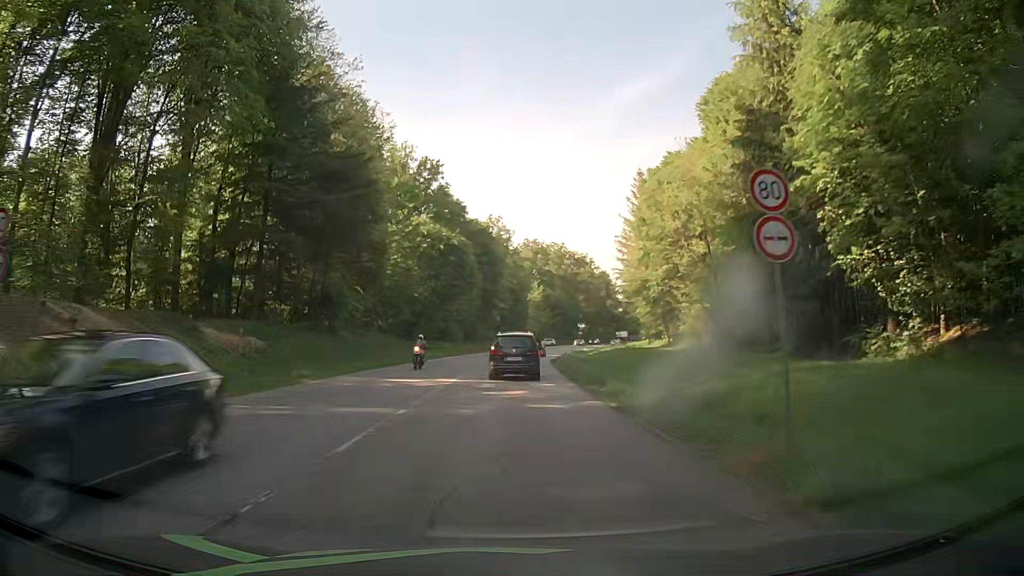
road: secondary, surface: asphalt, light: Day
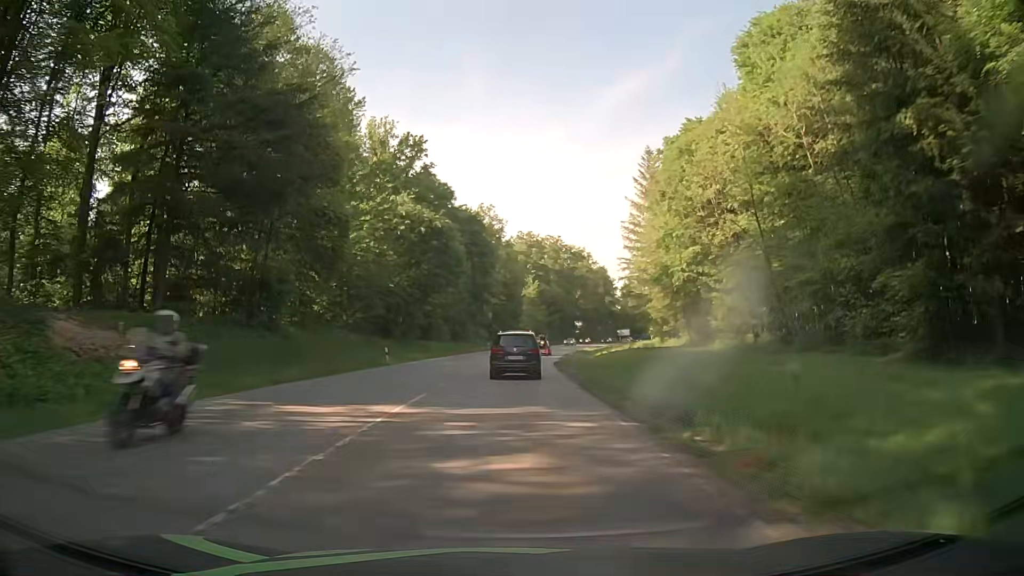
(0.0, +11.1) m; +1°
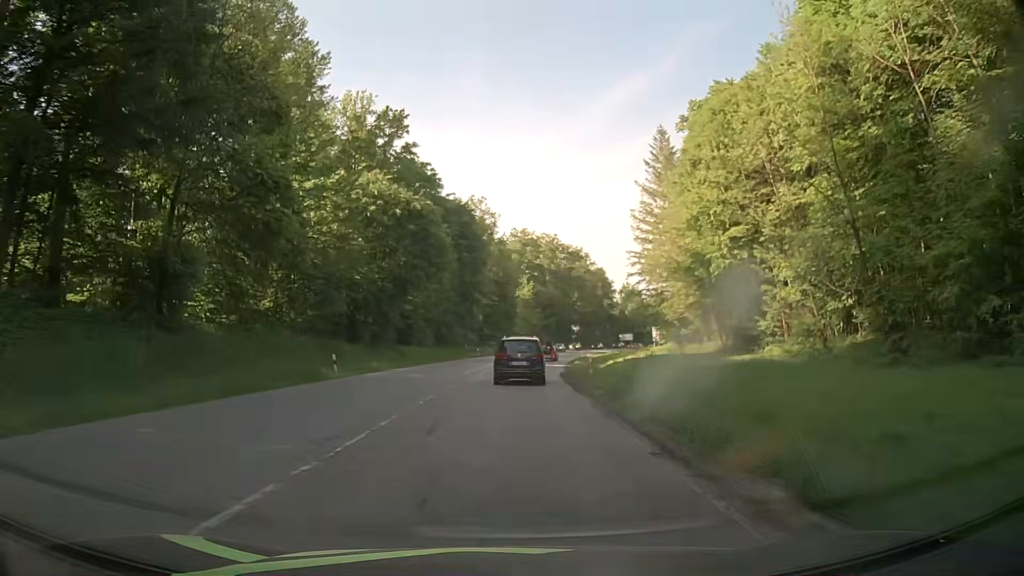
(0.0, +11.1) m; +1°
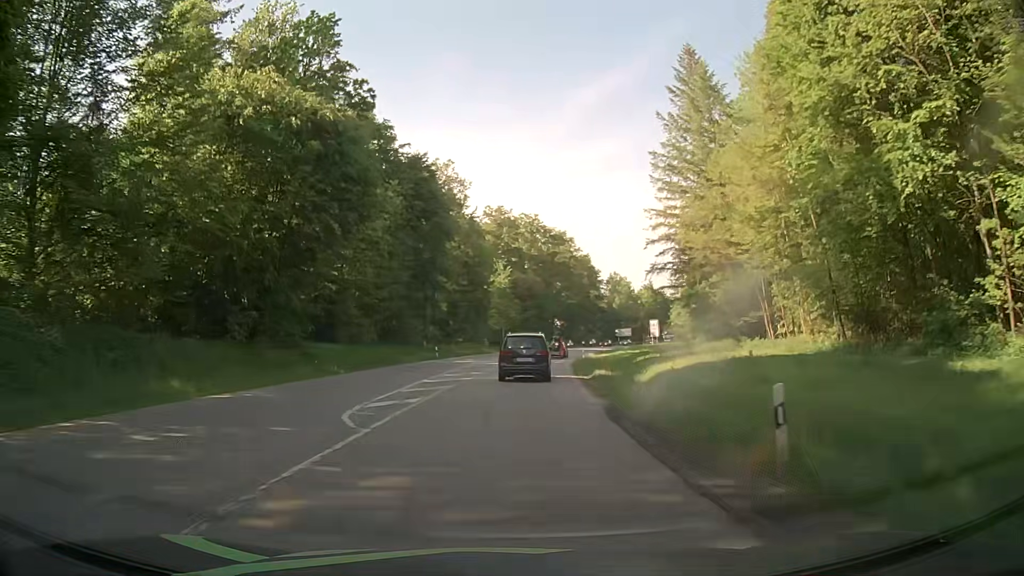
(+0.2, +22.3) m; +2°
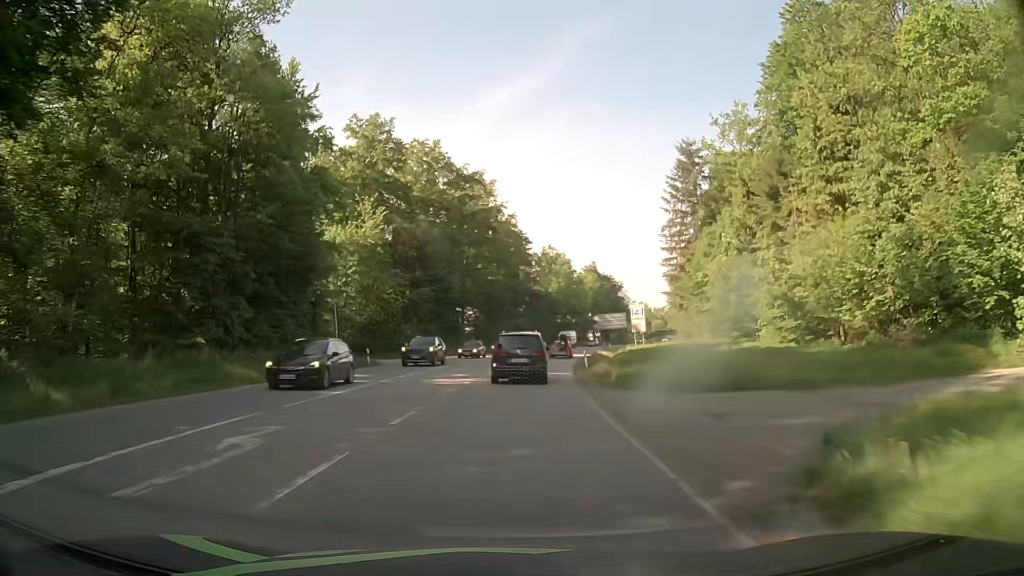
(+3.3, +55.0) m; +7°
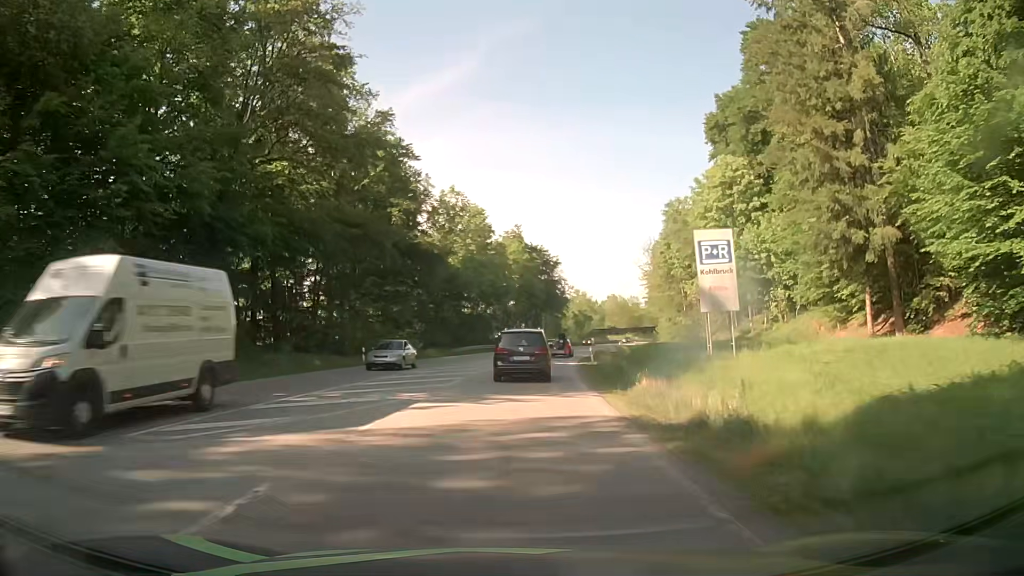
(+3.6, +52.1) m; +8°
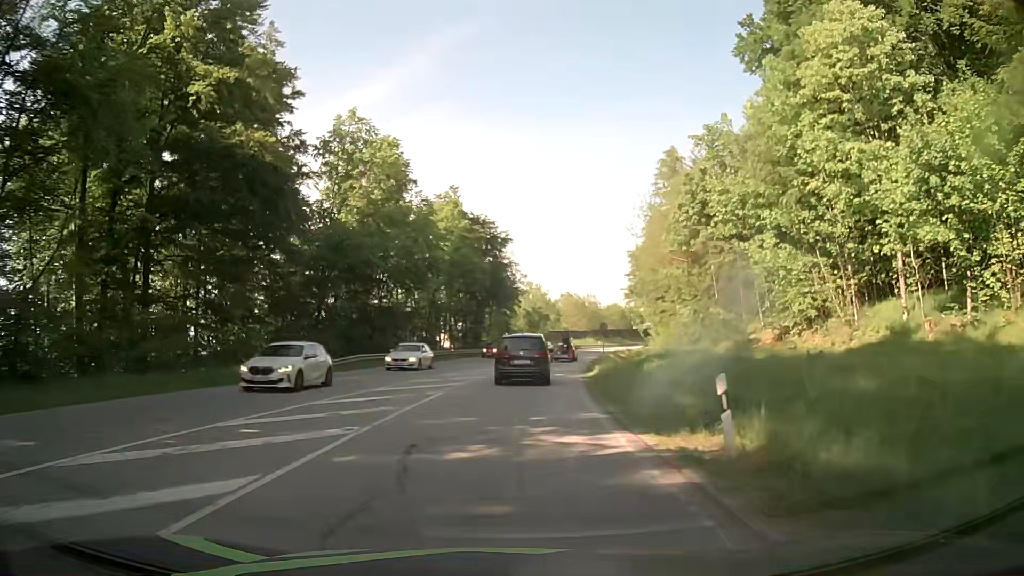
(+1.5, +29.9) m; +5°
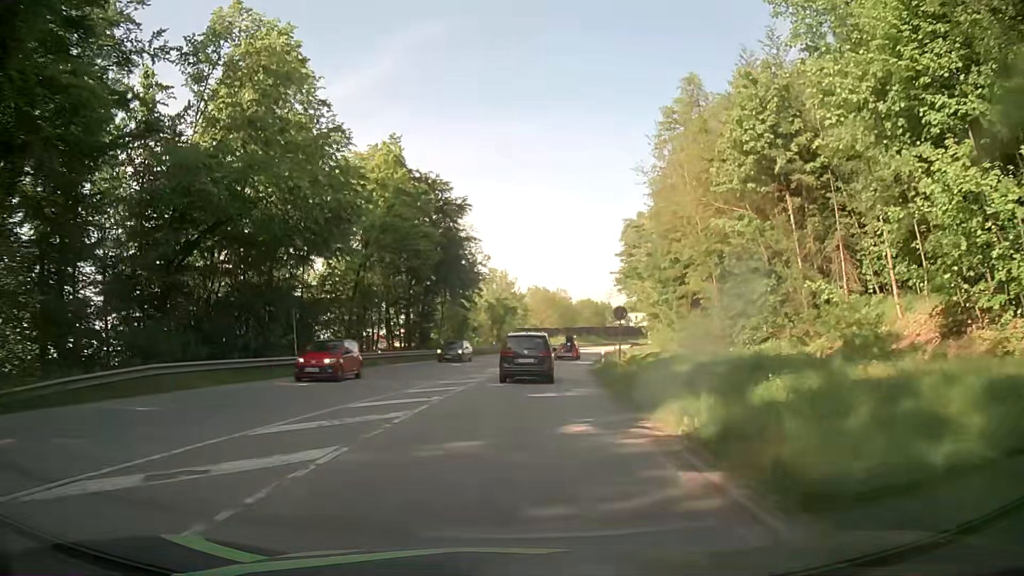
(+0.6, +19.8) m; +3°
(0, +10) (+1, +20) (+1, +30) (+2, +40) (+4, +50) (+6, +60) (+8, +69) (+10, +79) (+12, +89) (+15, +98) m
